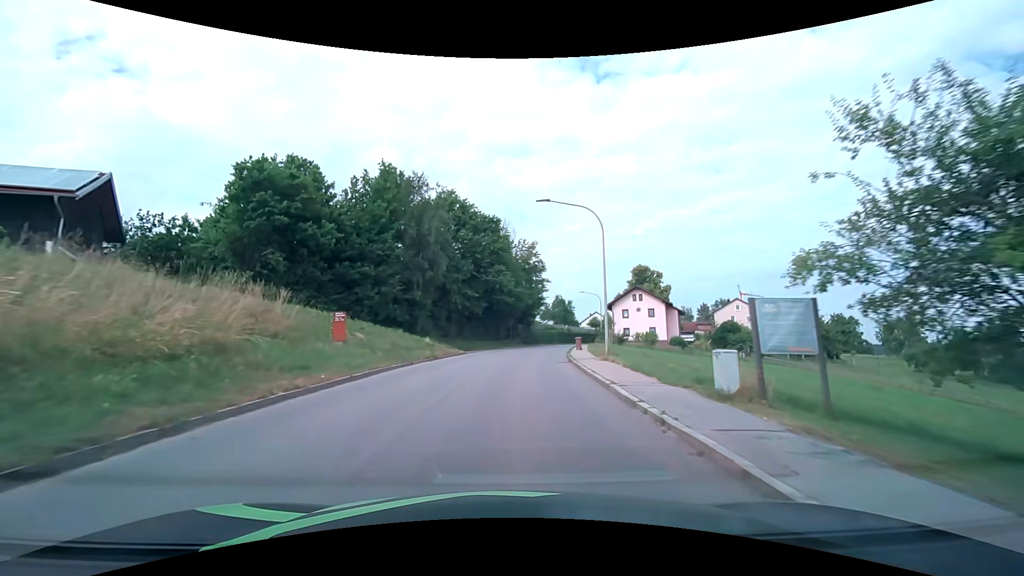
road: tertiary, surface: asphalt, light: Day
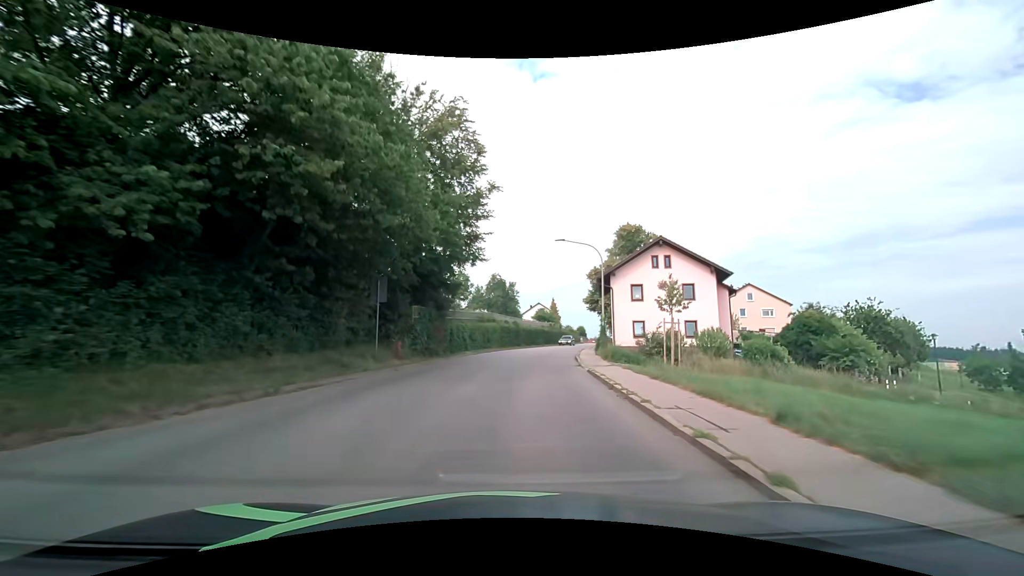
(+2.6, +38.4) m; +8°
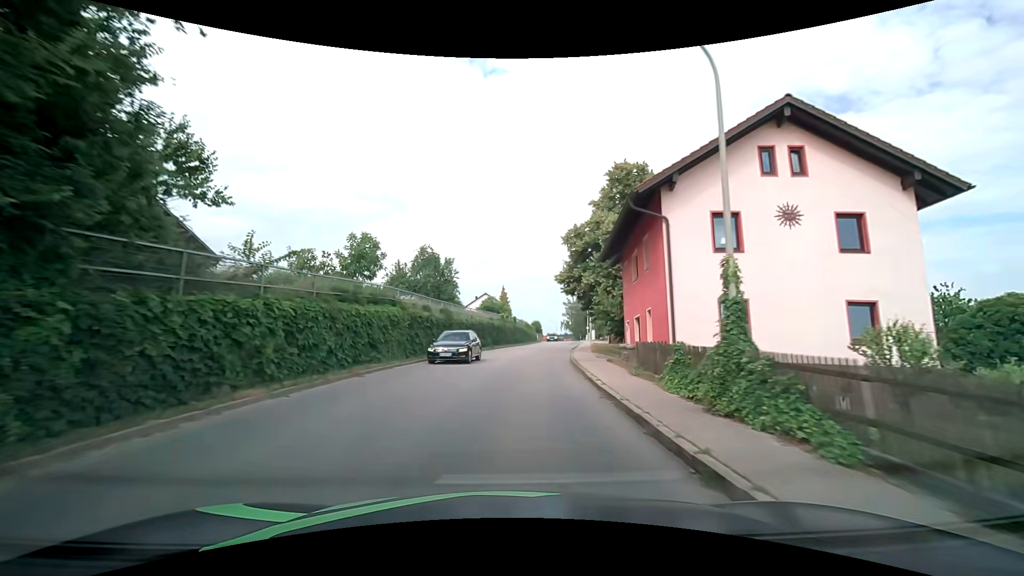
(+1.4, +23.0) m; +6°
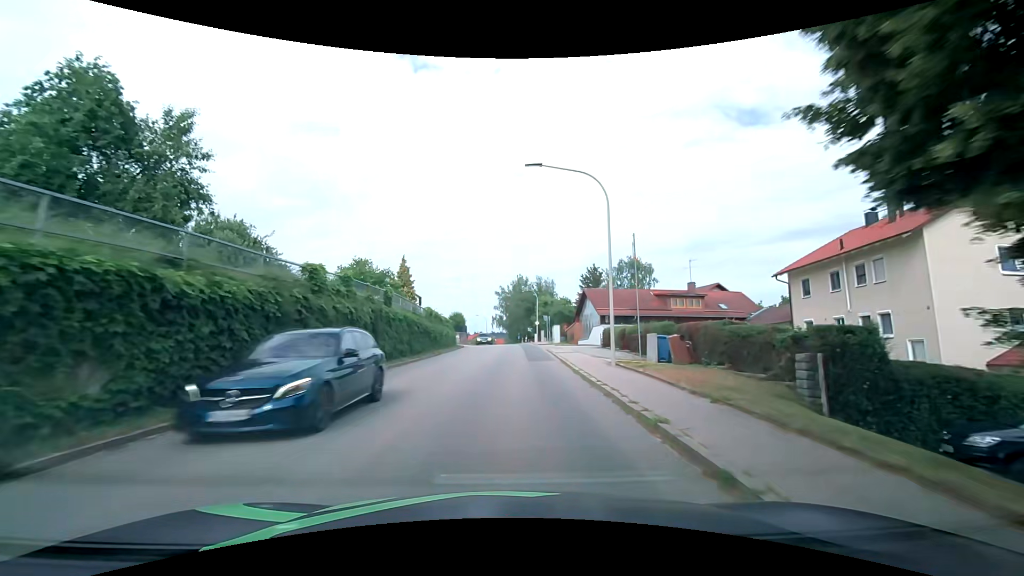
(+2.8, +38.2) m; +8°
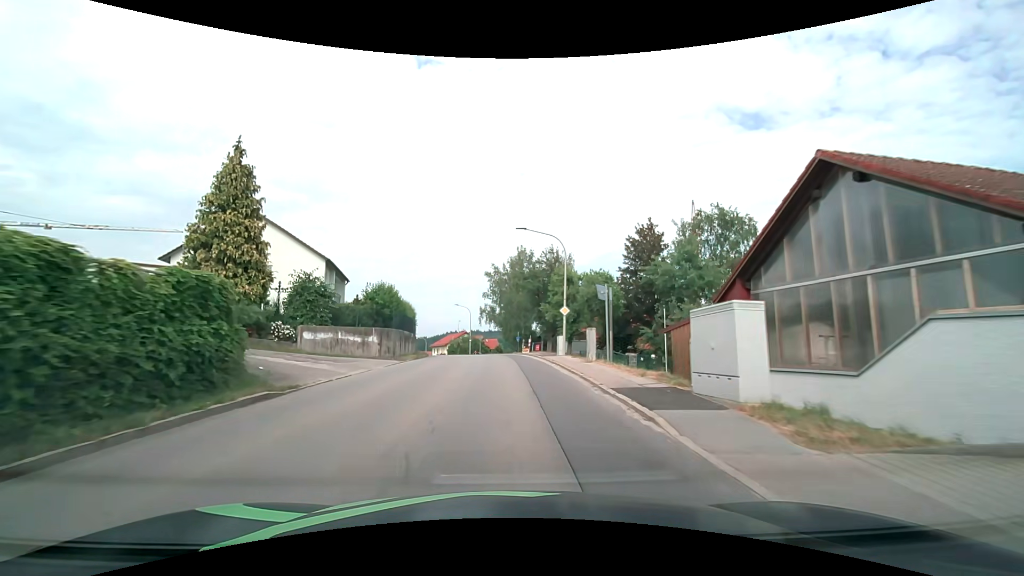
(+0.7, +38.1) m; 0°
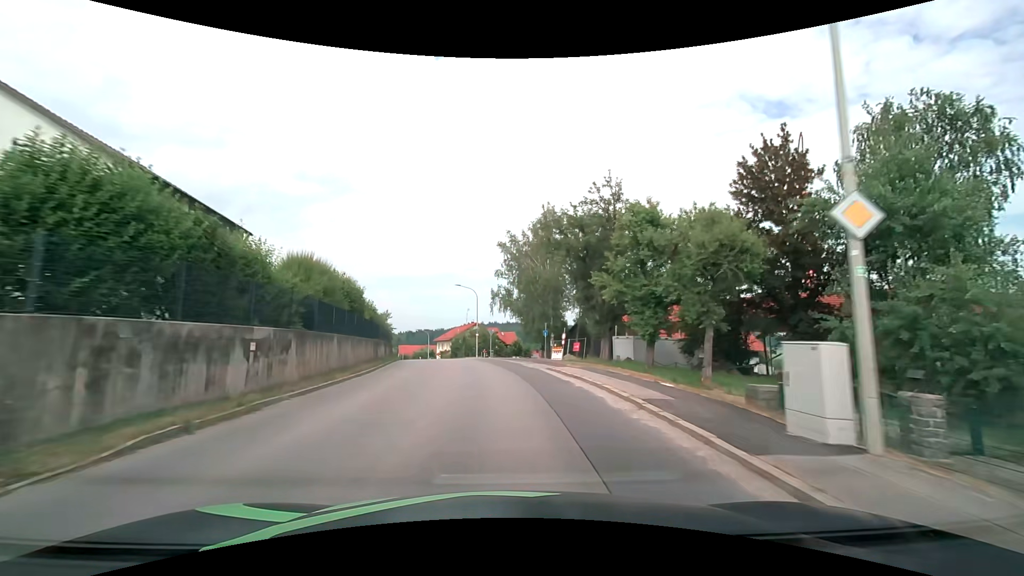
(-0.3, +22.9) m; -2°
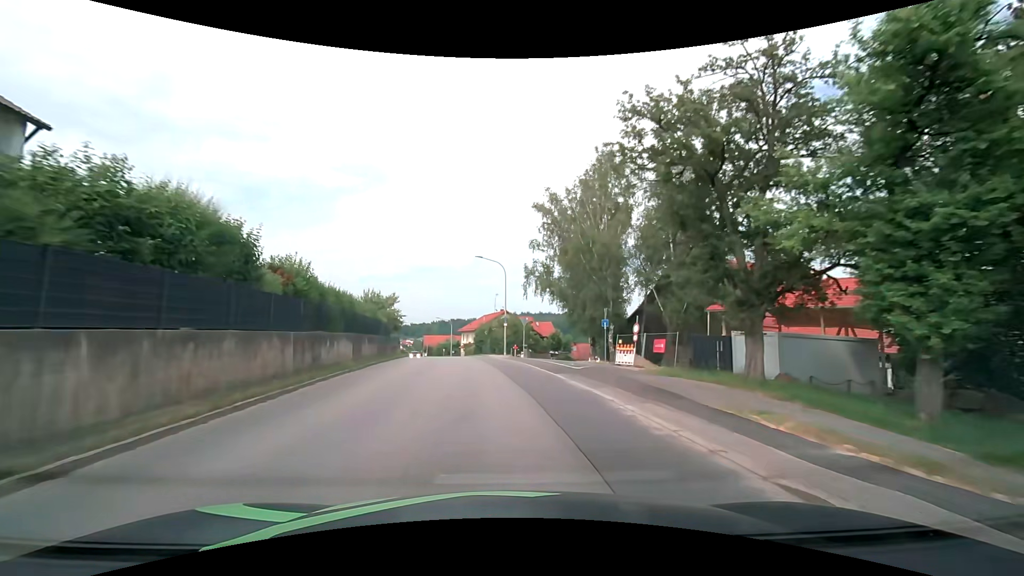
(-0.5, +15.4) m; -4°
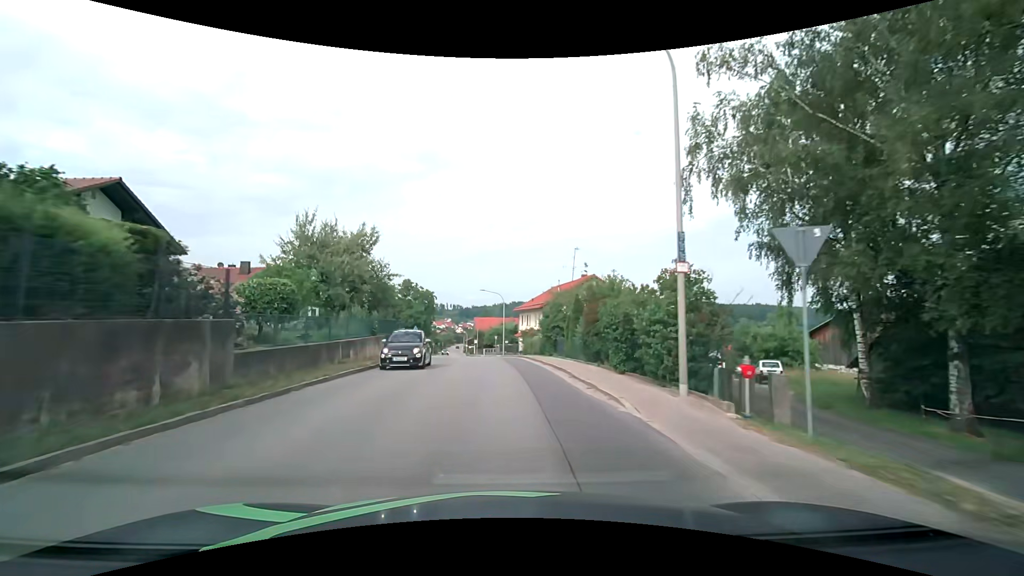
(-2.1, +31.2) m; -7°
(0, +10) (0, +20) (-1, +30) (-2, +40) (-3, +50) (-4, +60) (-5, +70) (-6, +80) (-7, +90) (-8, +100) m
